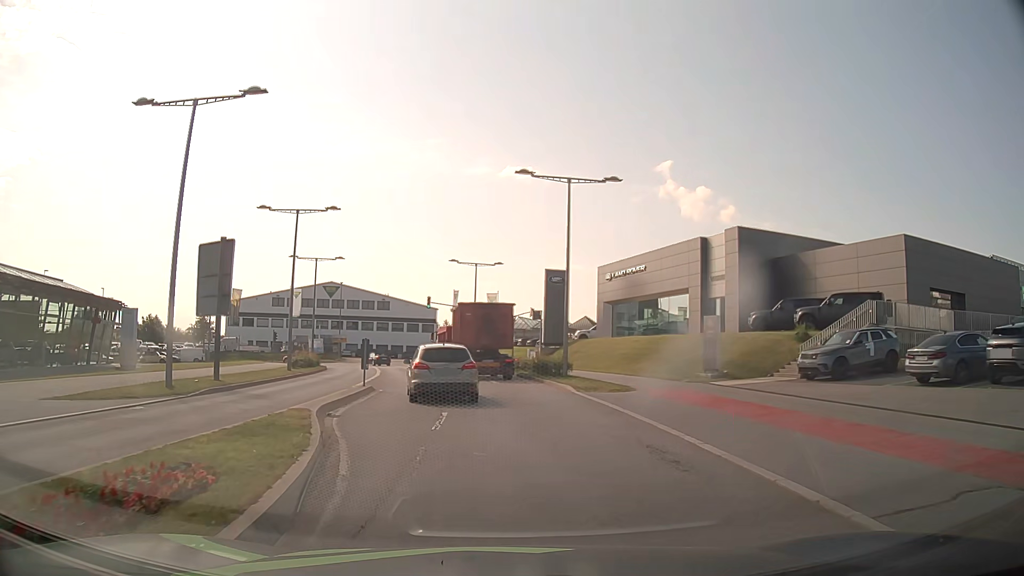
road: secondary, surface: asphalt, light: Day
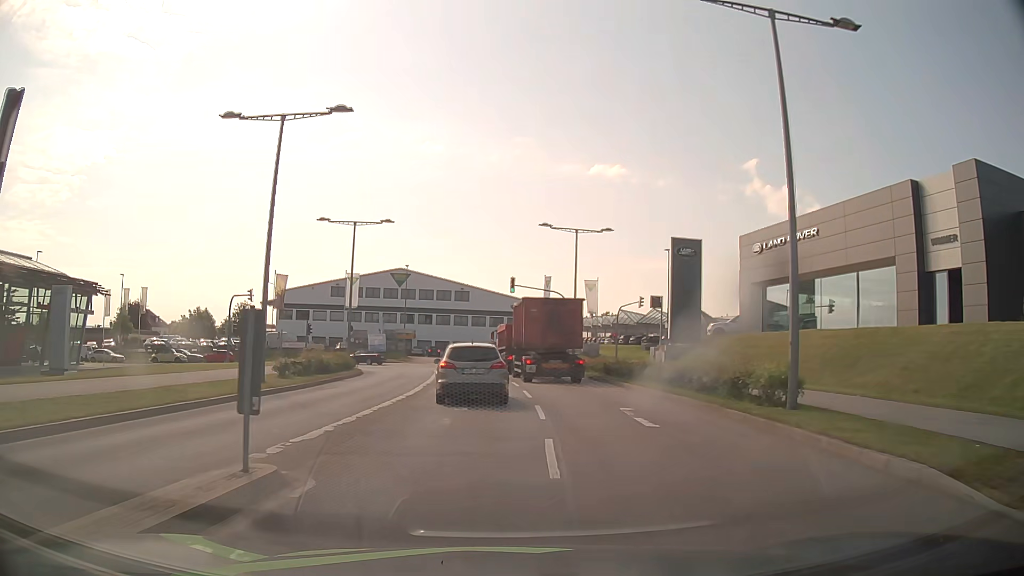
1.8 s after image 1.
(-1.1, +16.7) m; -7°
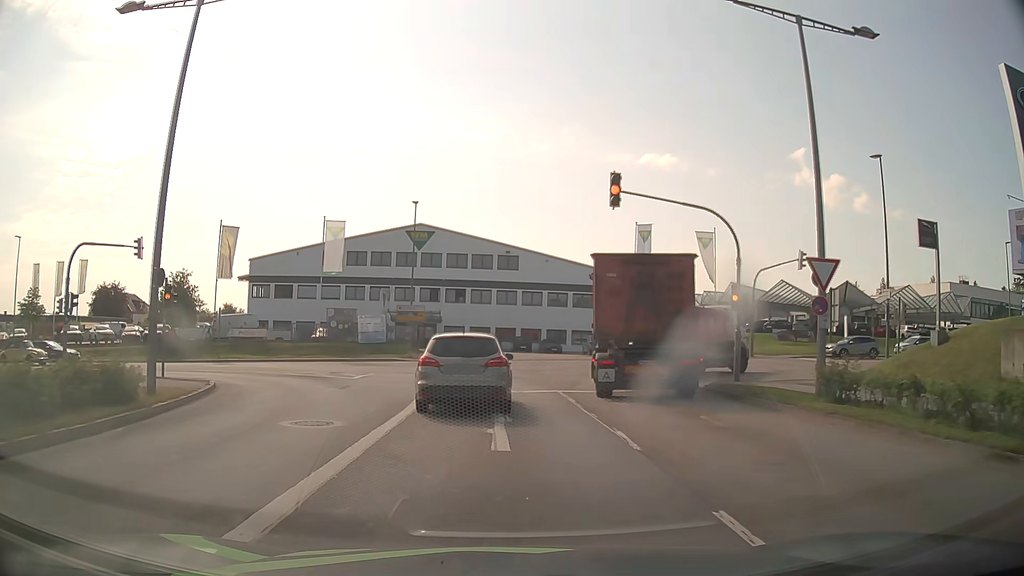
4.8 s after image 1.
(-1.2, +28.5) m; -4°
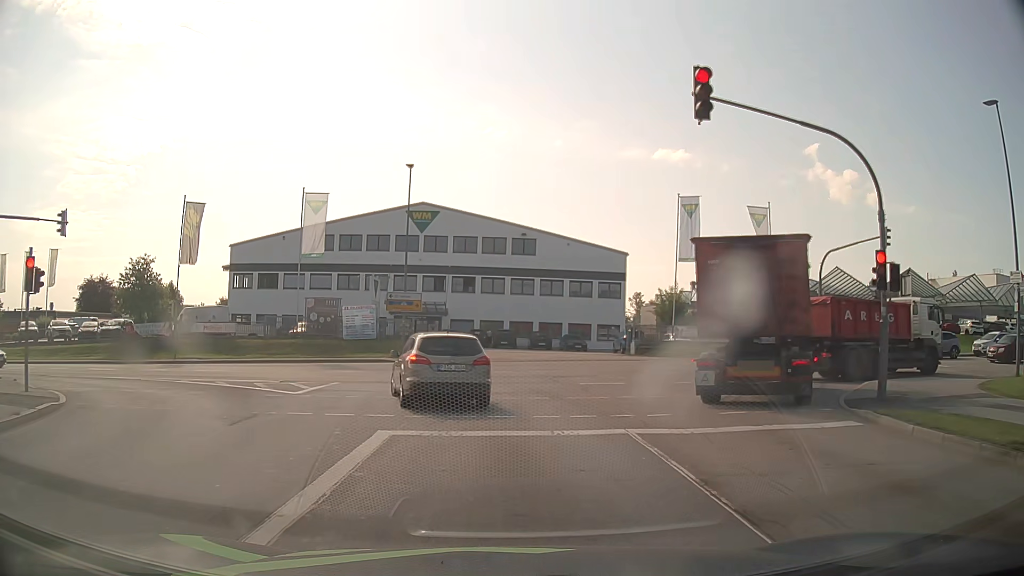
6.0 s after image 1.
(-0.1, +8.5) m; -1°
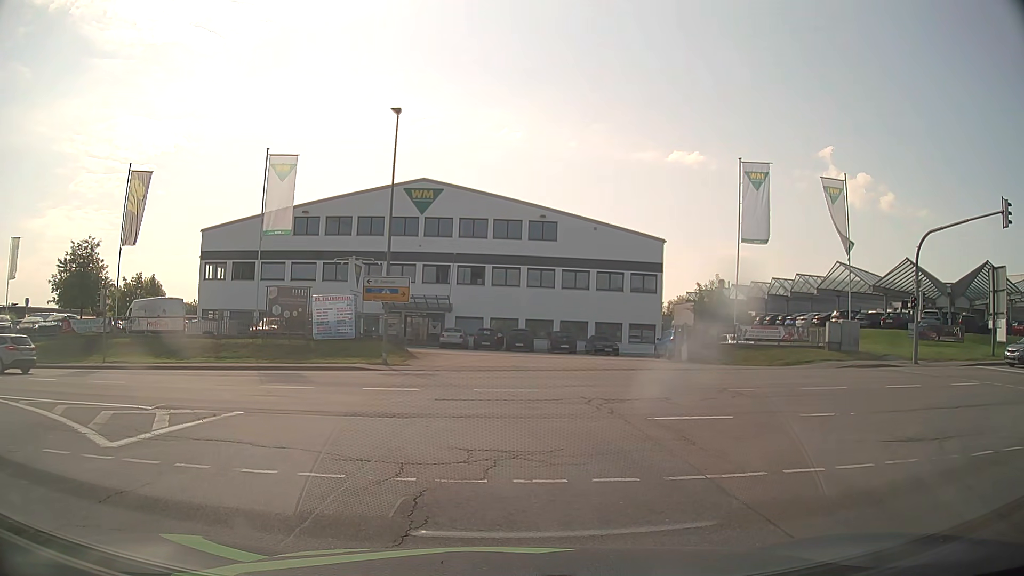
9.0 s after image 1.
(-0.1, +8.4) m; +1°
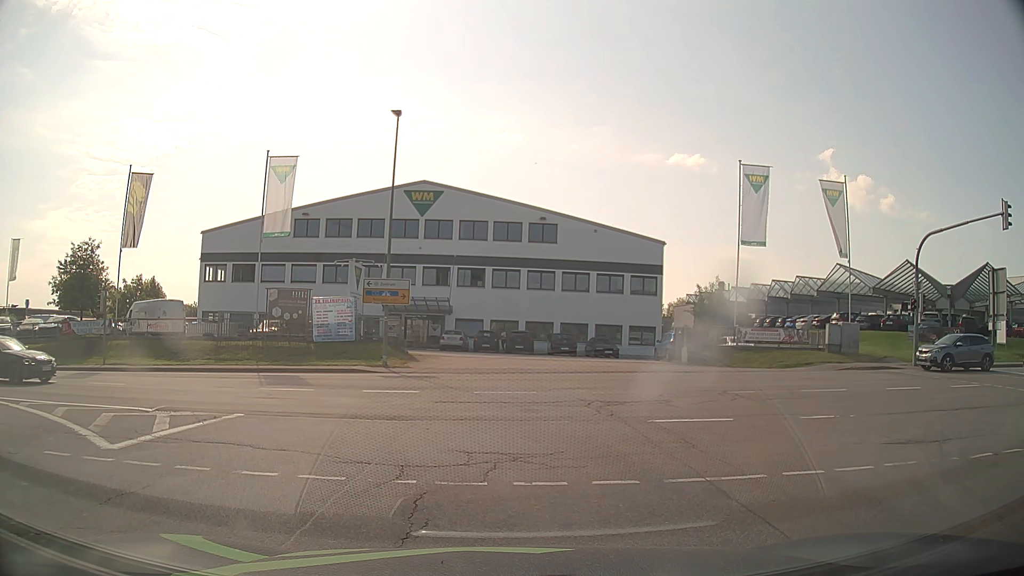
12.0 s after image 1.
(0.0, +0.1) m; 0°
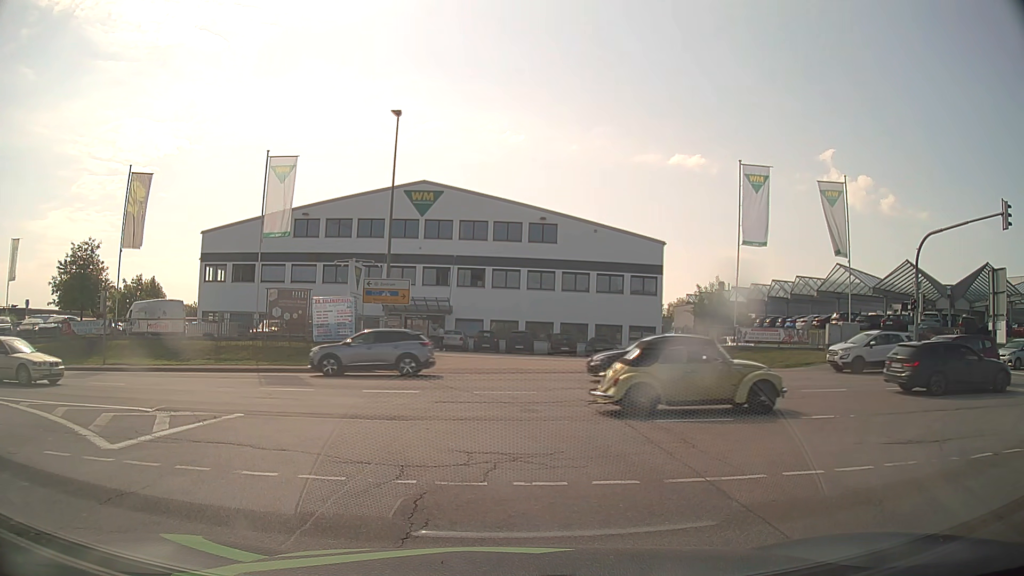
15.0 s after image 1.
(0.0, 0.0) m; 0°
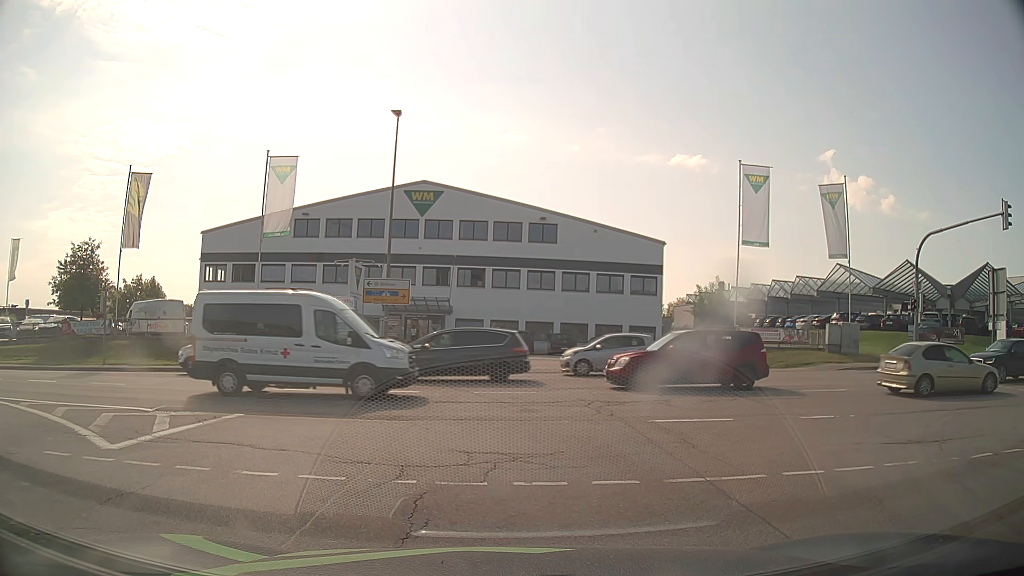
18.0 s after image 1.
(0.0, 0.0) m; 0°
